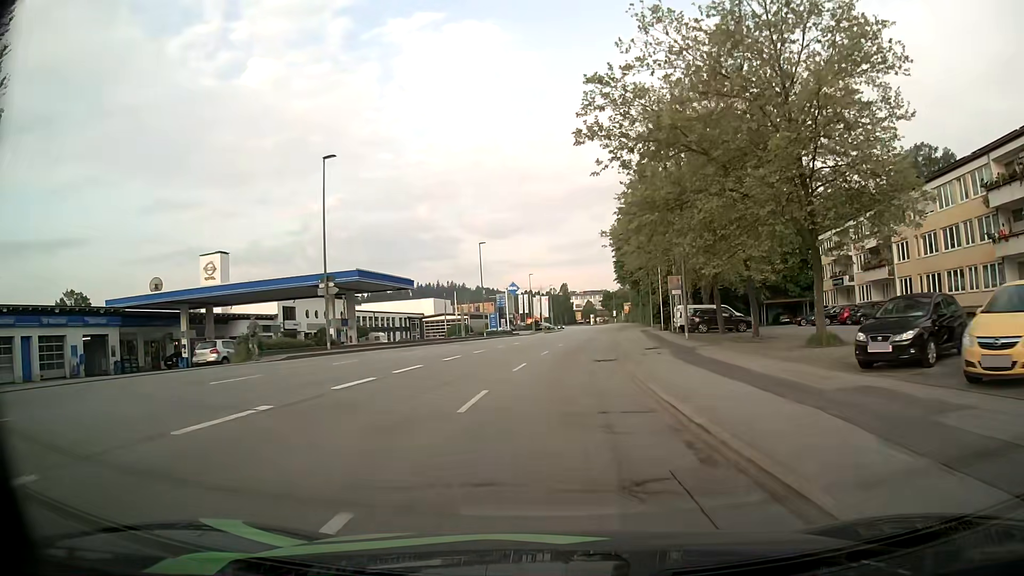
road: tertiary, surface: asphalt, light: Day
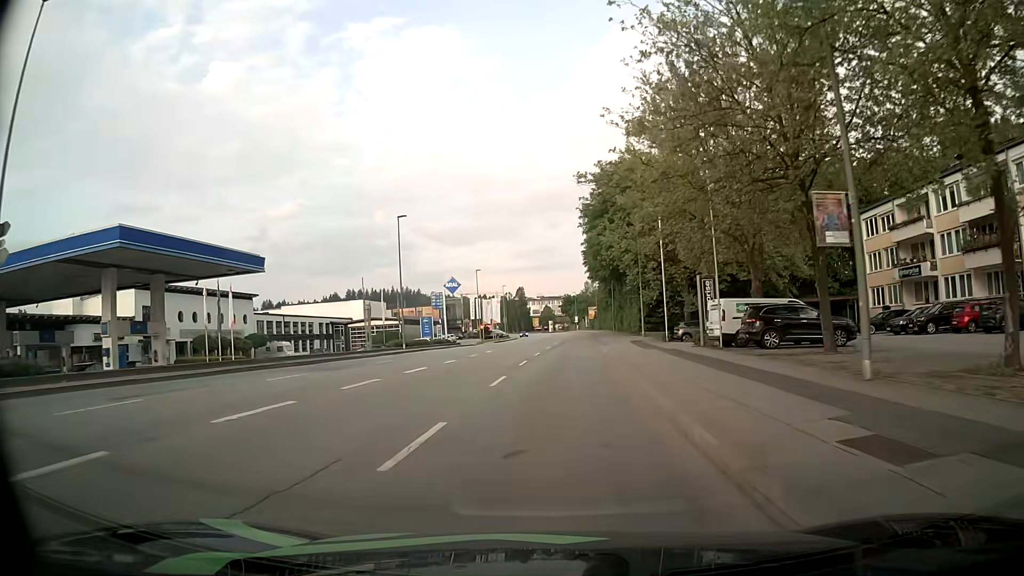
(+0.6, +21.9) m; +3°
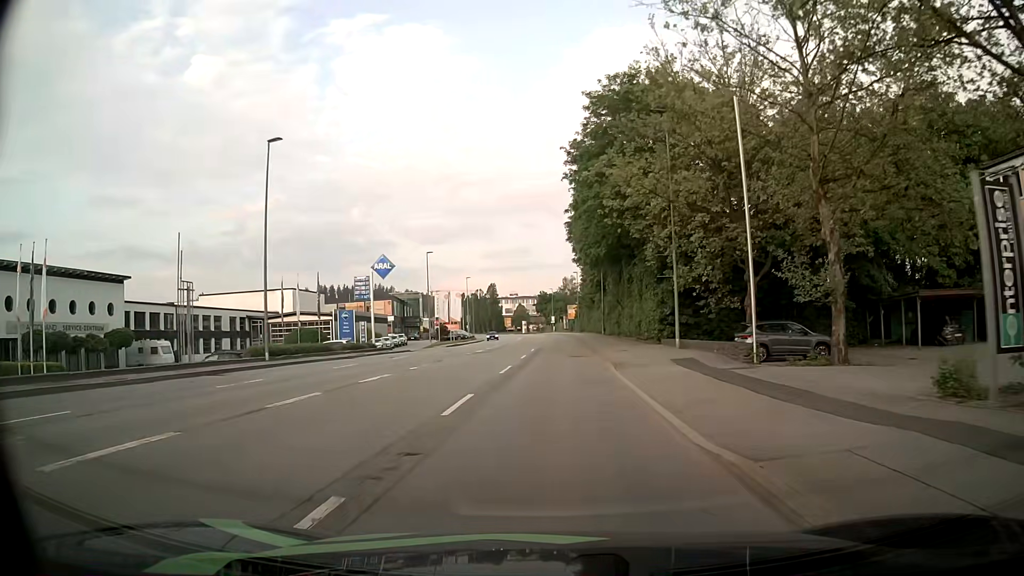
(+0.5, +21.8) m; +3°
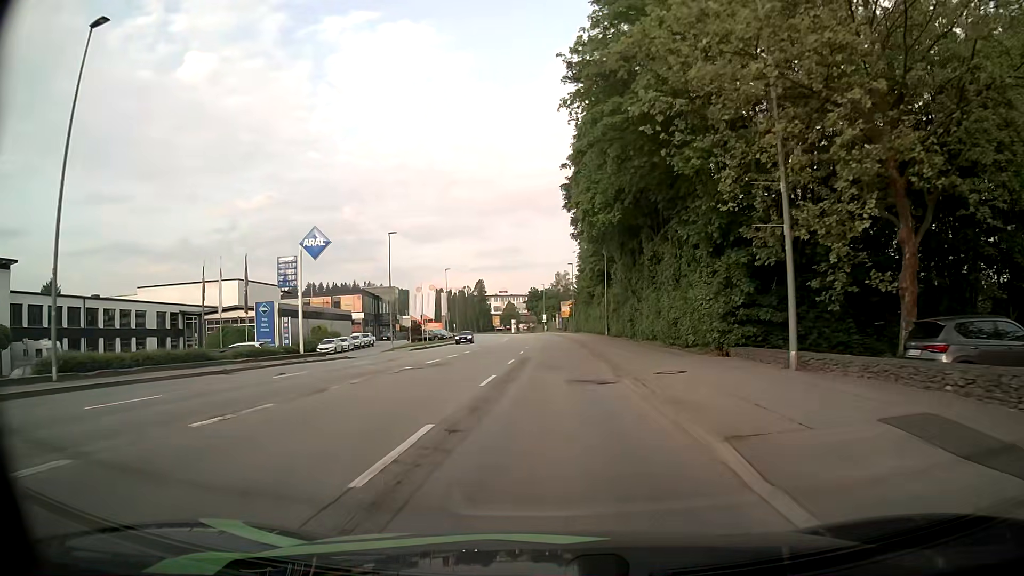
(0.0, +14.5) m; 0°
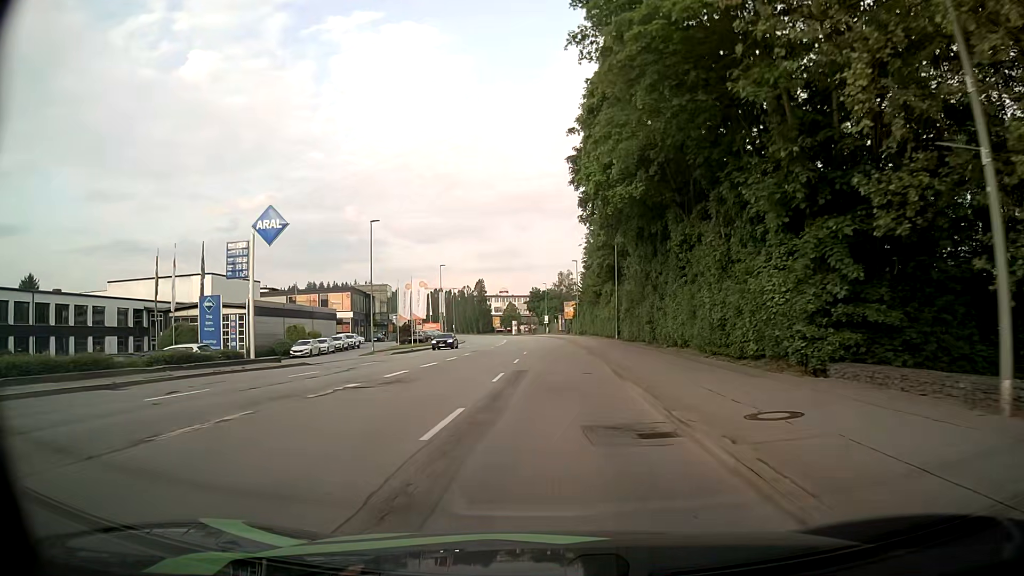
(0.0, +7.2) m; -1°
